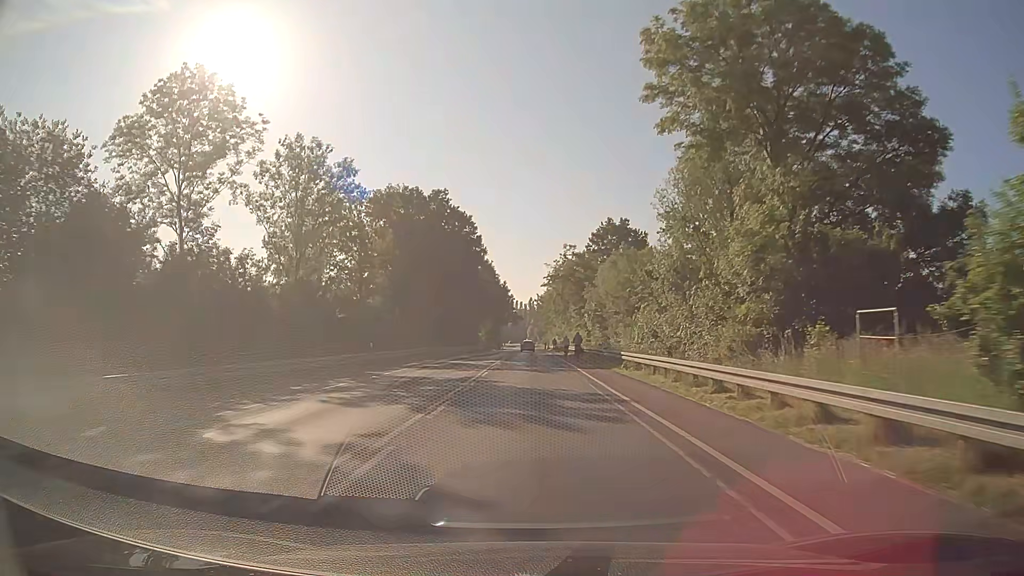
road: secondary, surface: asphalt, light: Day
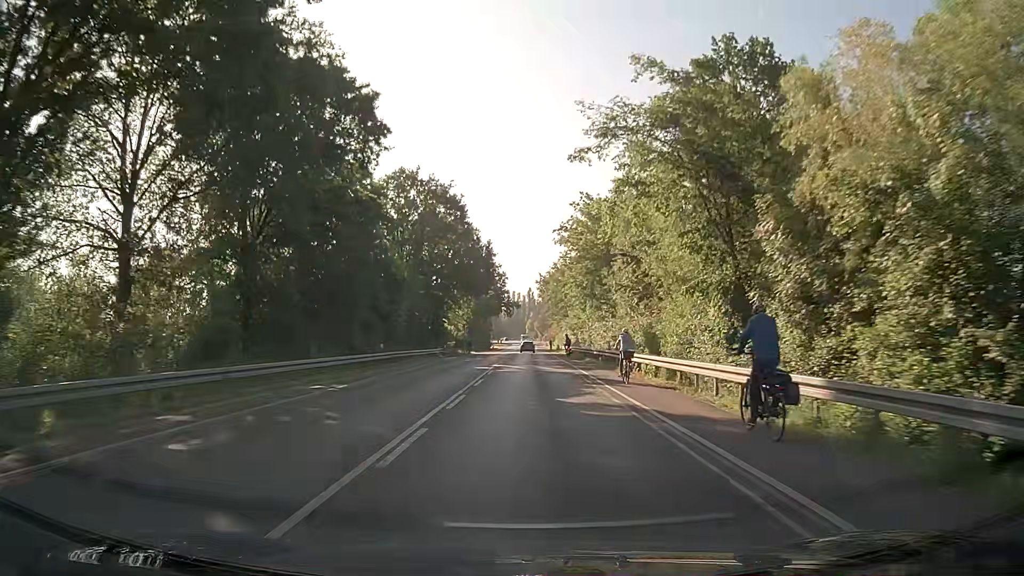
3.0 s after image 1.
(-0.3, +53.9) m; 0°
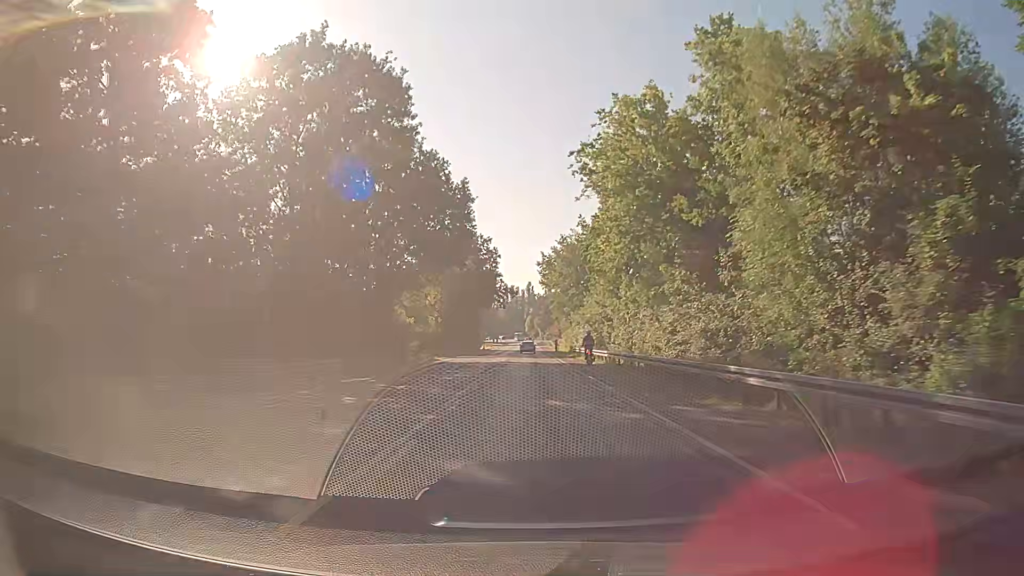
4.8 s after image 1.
(-0.1, +32.6) m; 0°
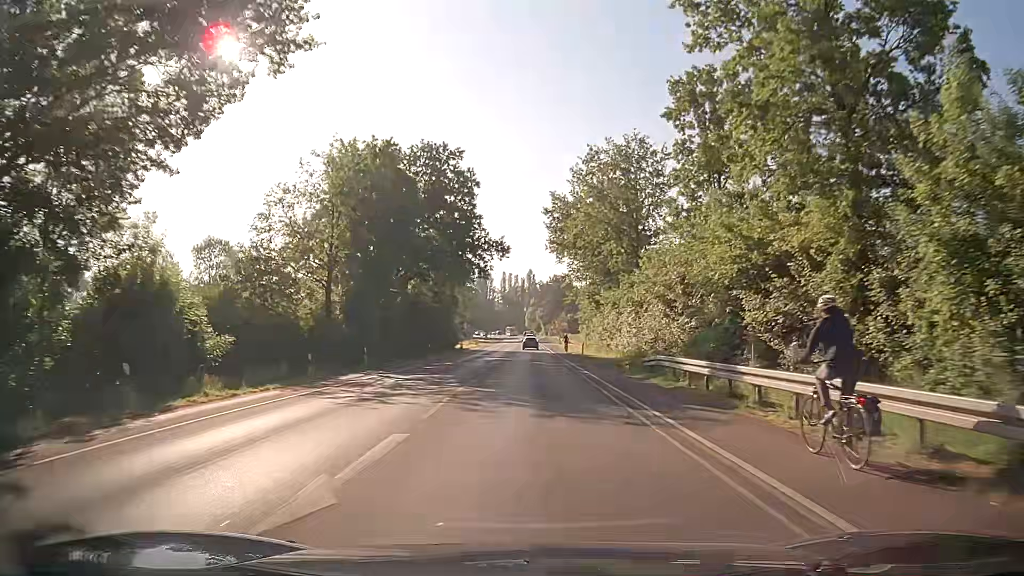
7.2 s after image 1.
(-0.1, +43.4) m; 0°
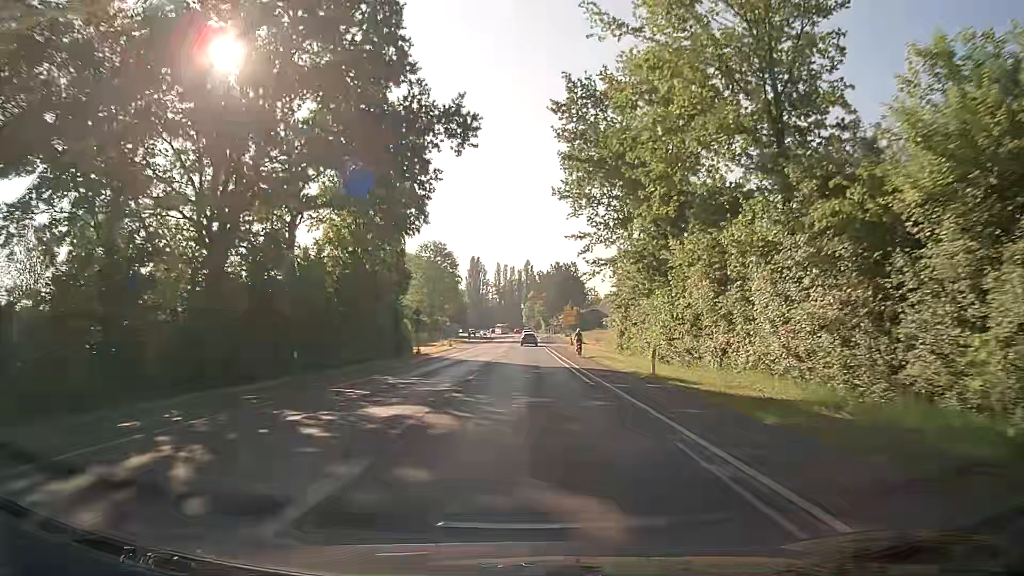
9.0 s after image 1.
(+0.1, +31.9) m; 0°
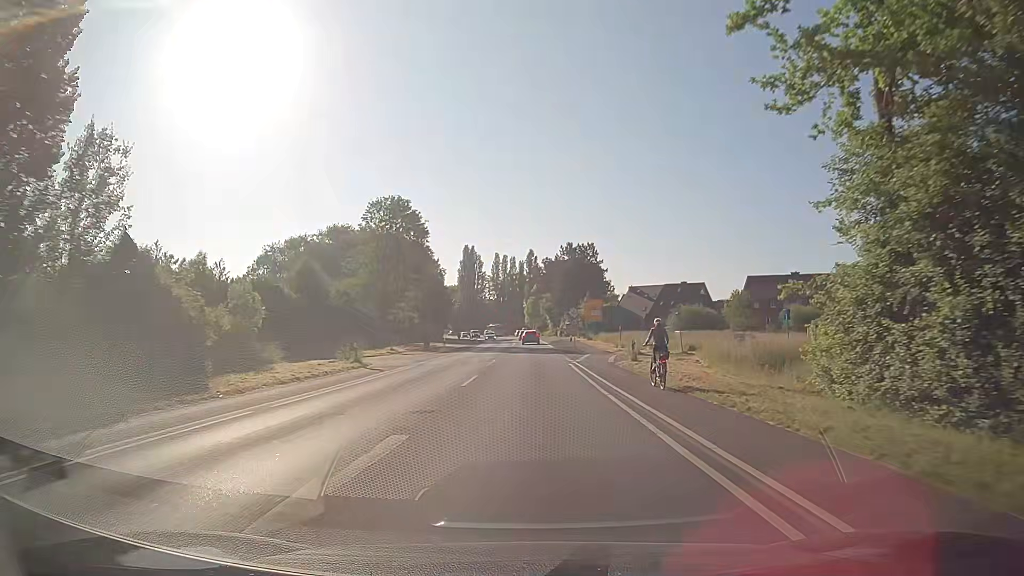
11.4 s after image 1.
(-0.1, +40.3) m; 0°
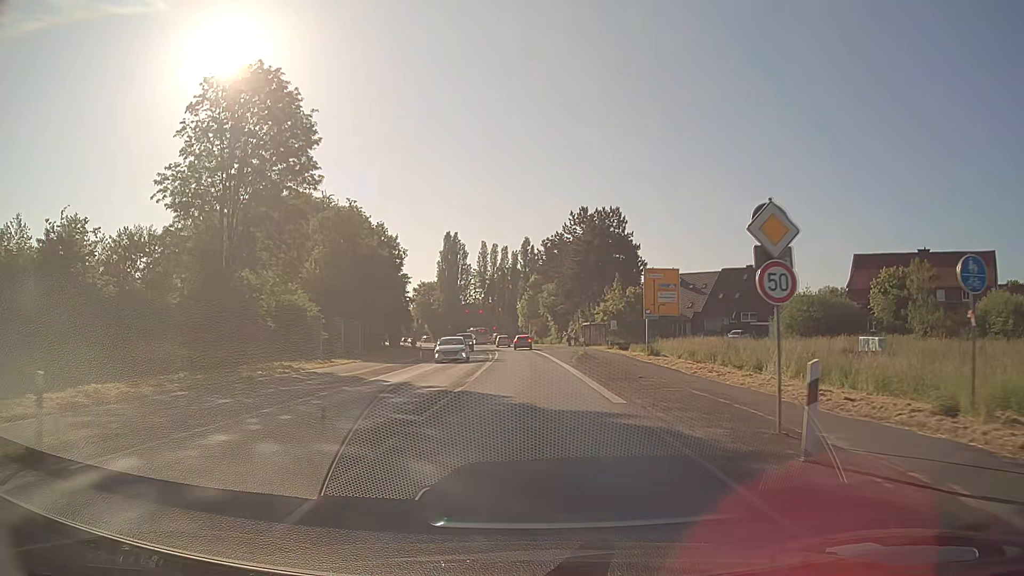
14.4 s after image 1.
(-0.1, +43.2) m; 0°
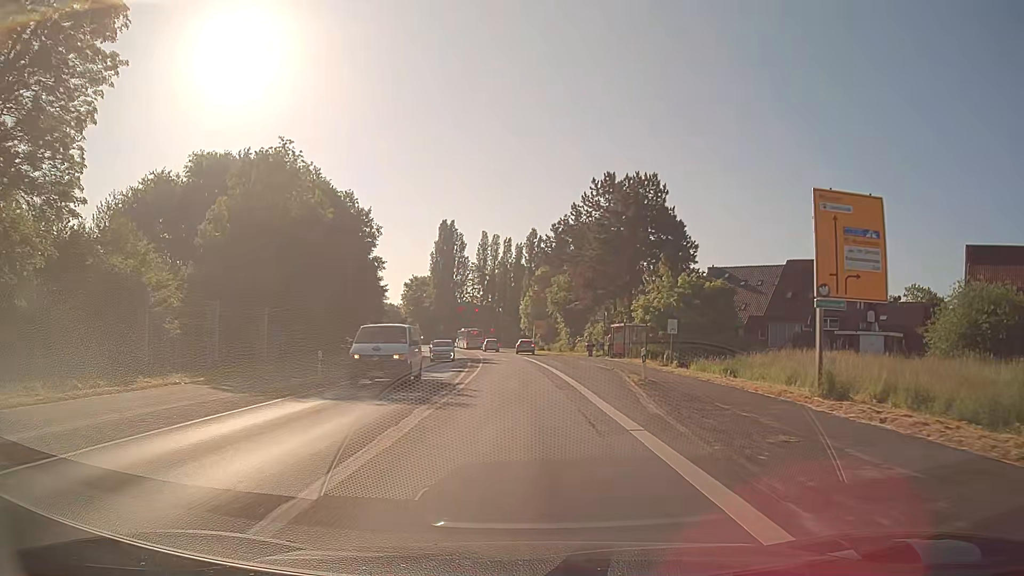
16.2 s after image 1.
(-0.1, +22.6) m; -1°
(0, +10) (0, +20) (0, +30) (-1, +40) (-1, +50) (-1, +60) (-1, +70) (-2, +80) (-3, +90) (-4, +100) m
